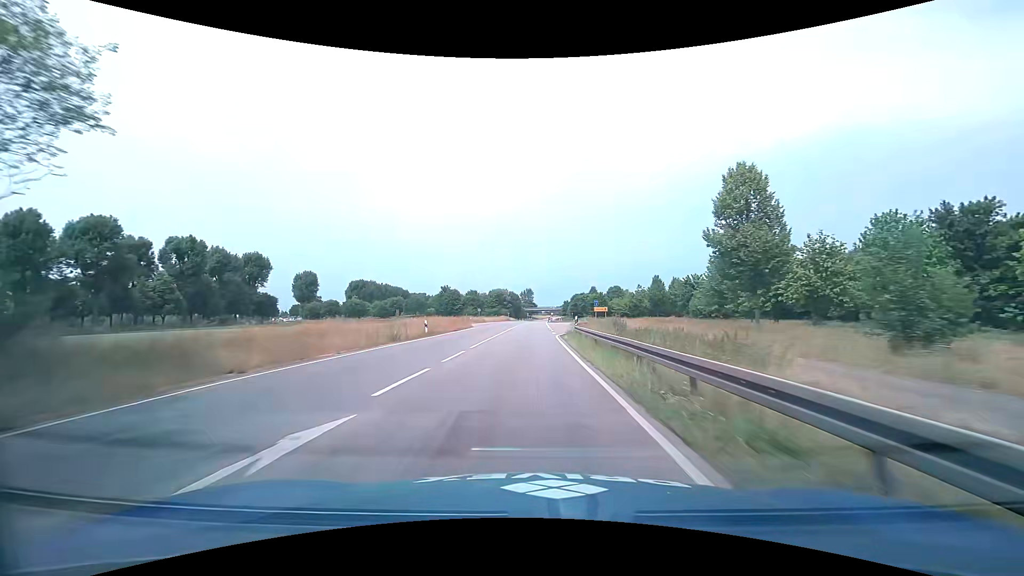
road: primary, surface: asphalt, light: Day
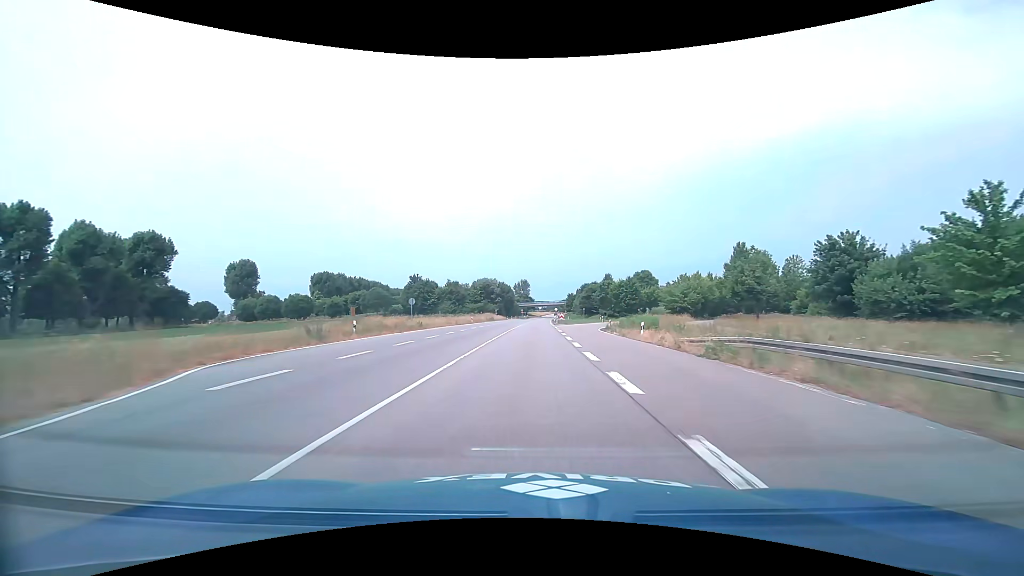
(+0.1, +52.6) m; 0°
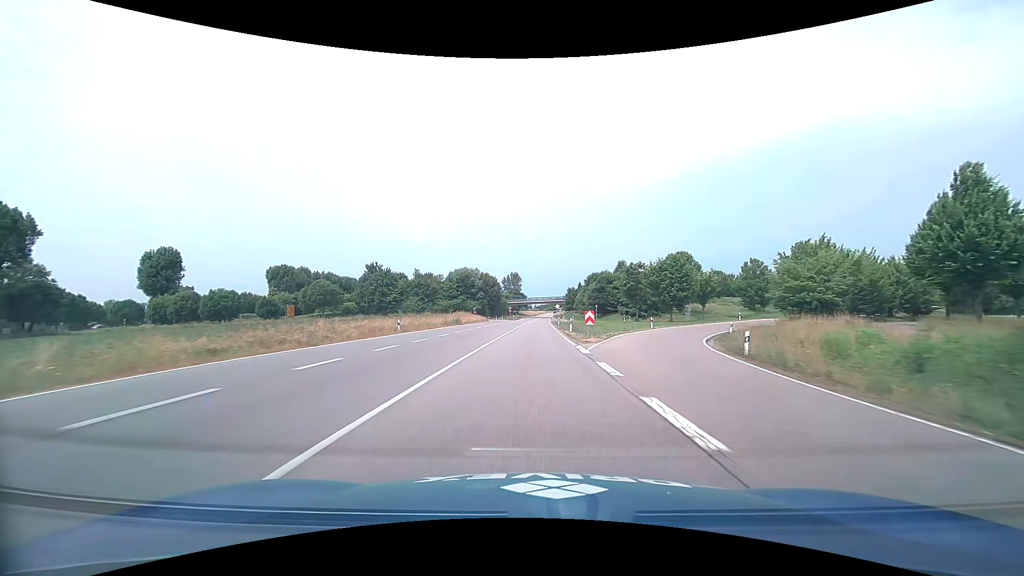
(+0.2, +39.4) m; +1°
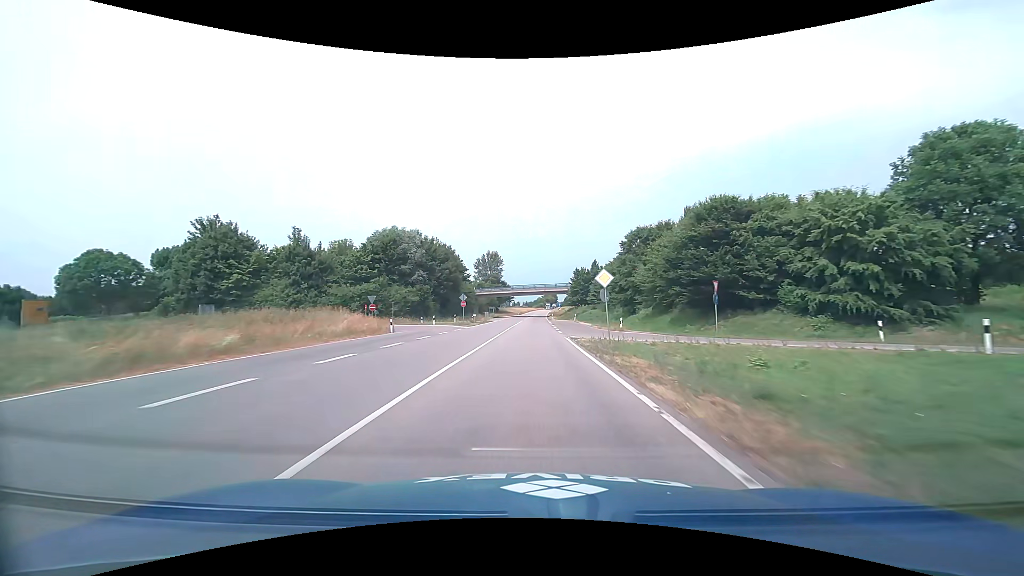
(+0.6, +65.4) m; +1°
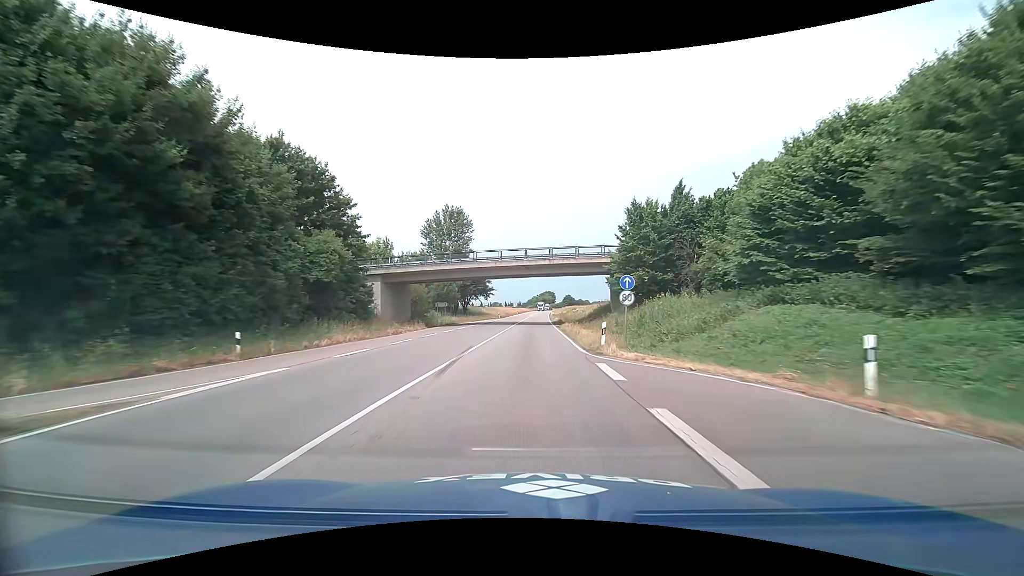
(+0.4, +64.6) m; 0°
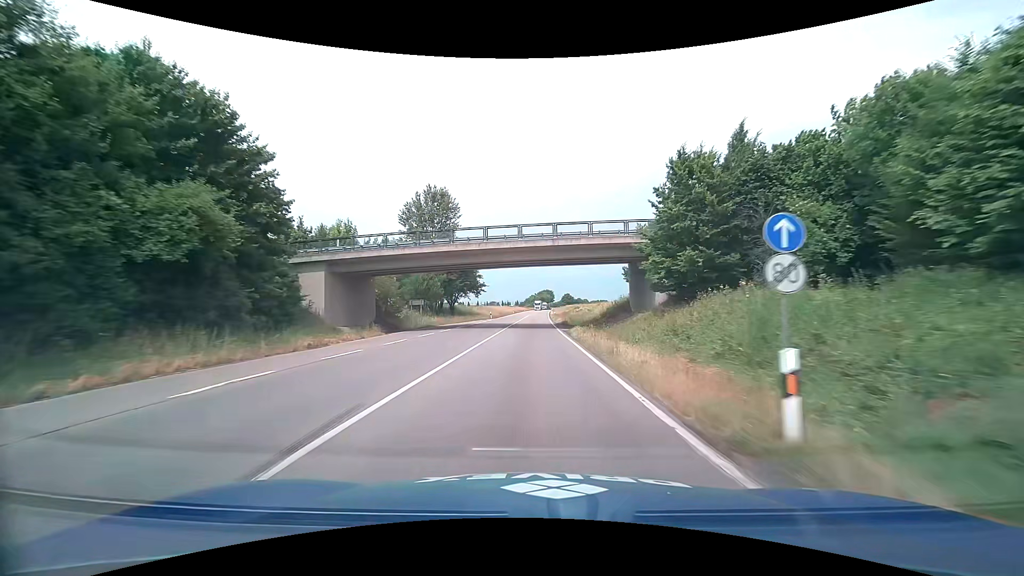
(+0.1, +12.8) m; 0°
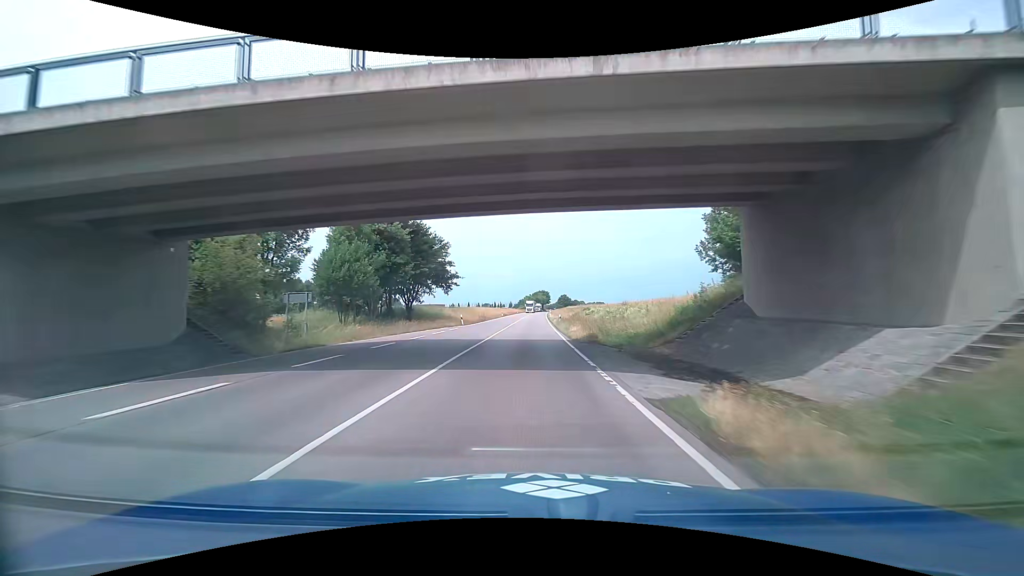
(+0.1, +25.4) m; 0°
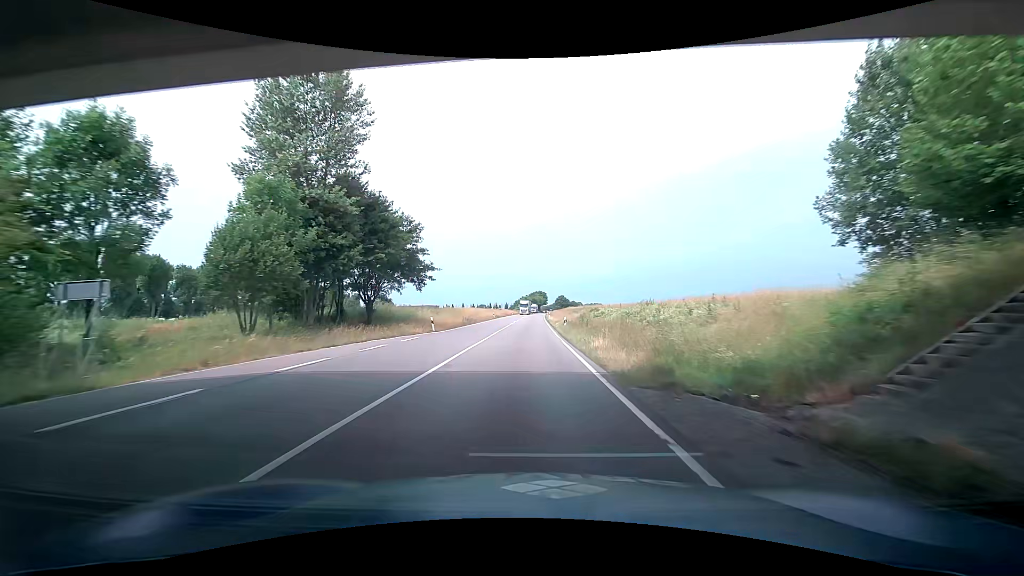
(+0.1, +12.6) m; 0°
(0, +10) (0, +20) (0, +30) (0, +40) (0, +50) (+1, +60) (+1, +70) (+1, +80) (+1, +90) (+1, +100) m
